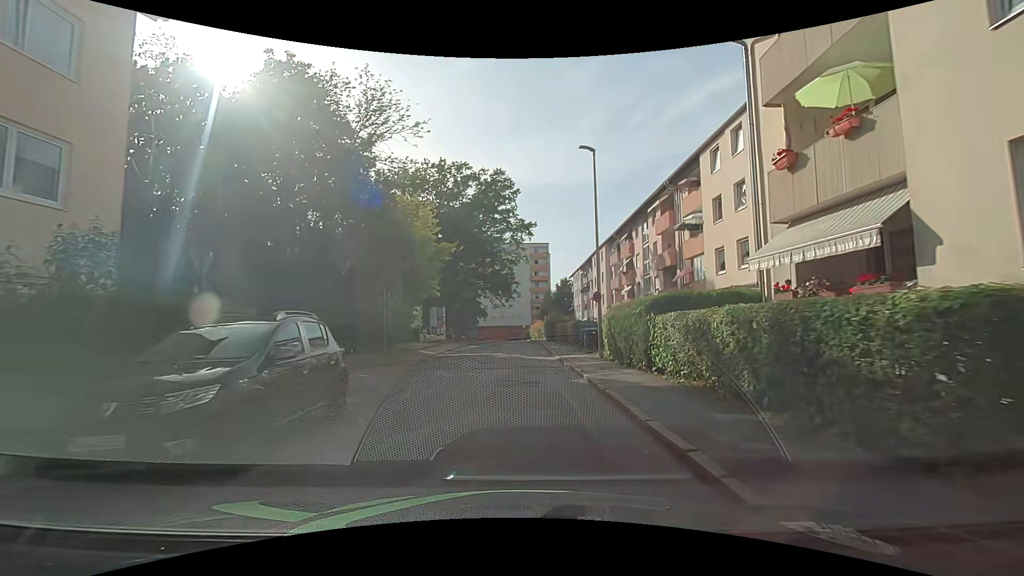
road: residential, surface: asphalt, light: Day
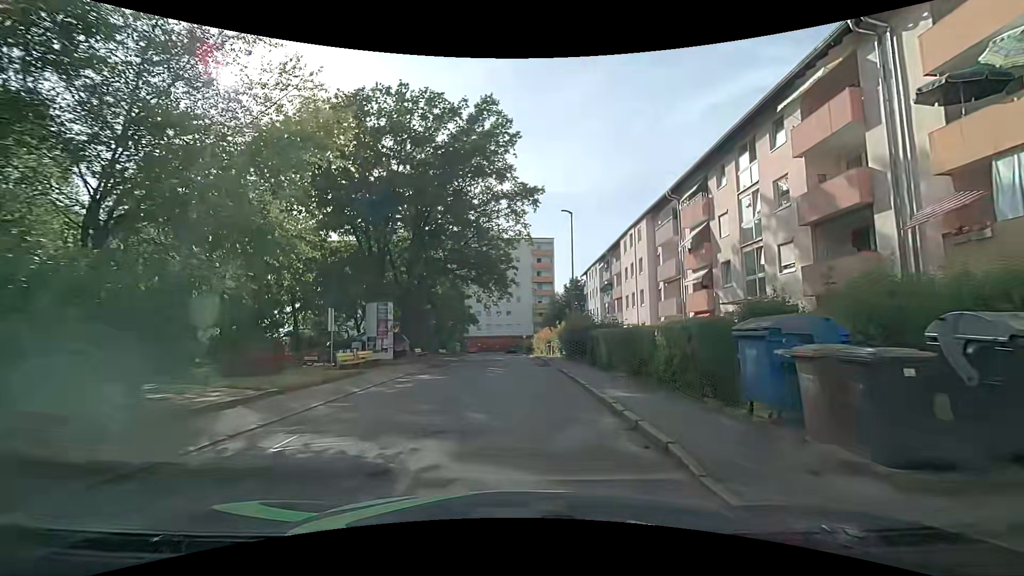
(+0.1, +19.1) m; 0°
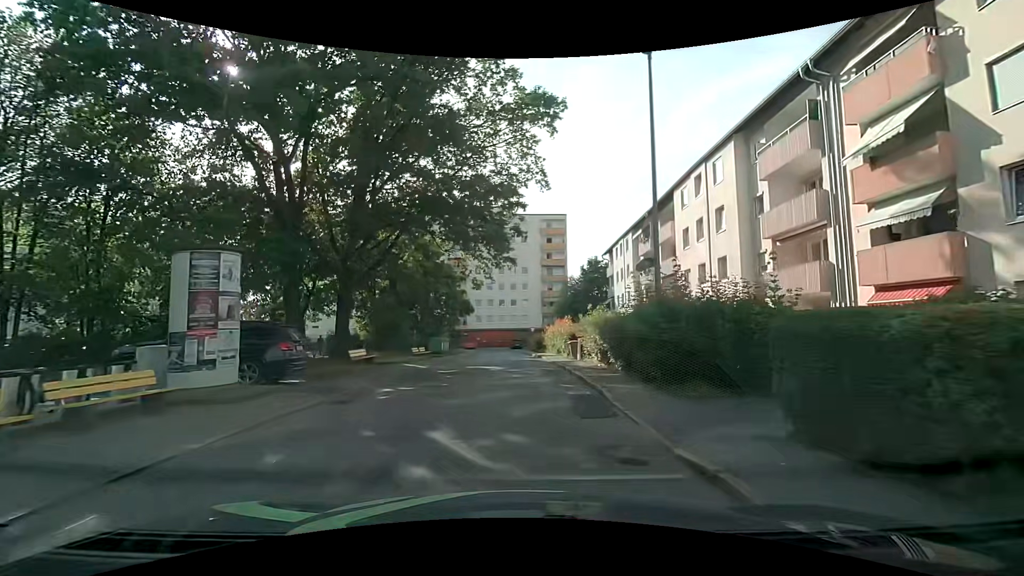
(0.0, +15.2) m; -1°
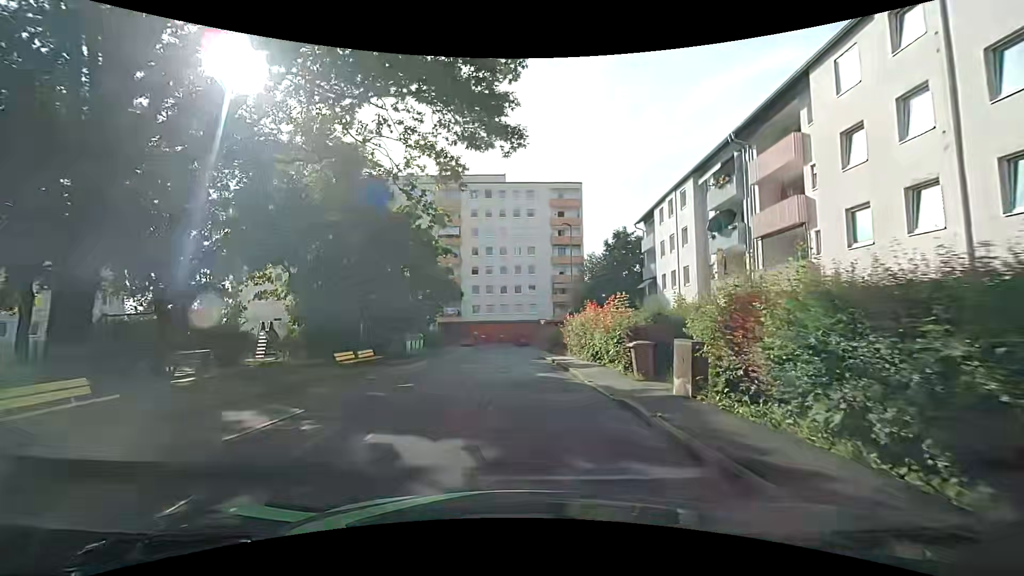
(0.0, +15.3) m; -1°
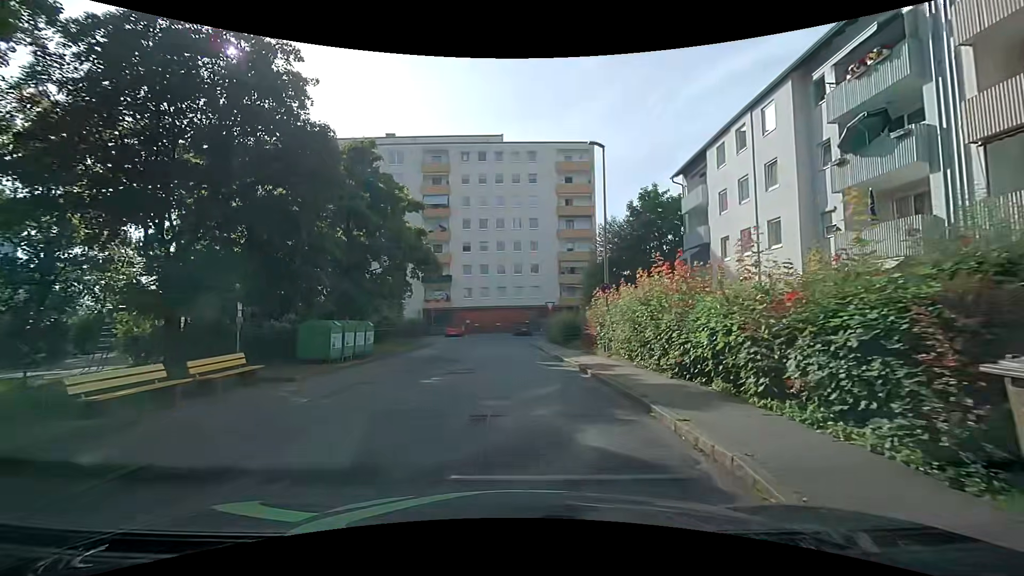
(+0.2, +11.4) m; 0°
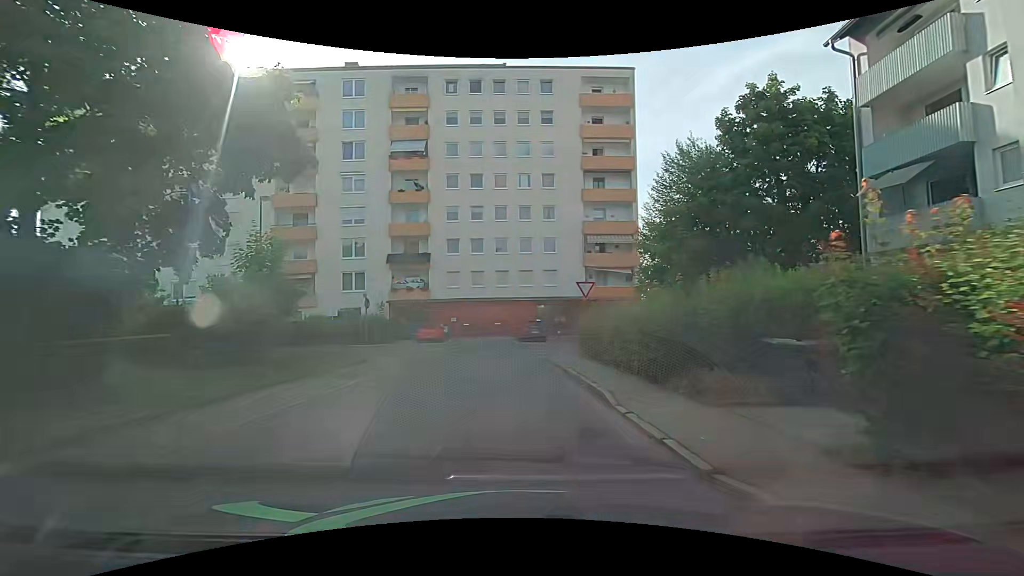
(+0.2, +17.9) m; +1°
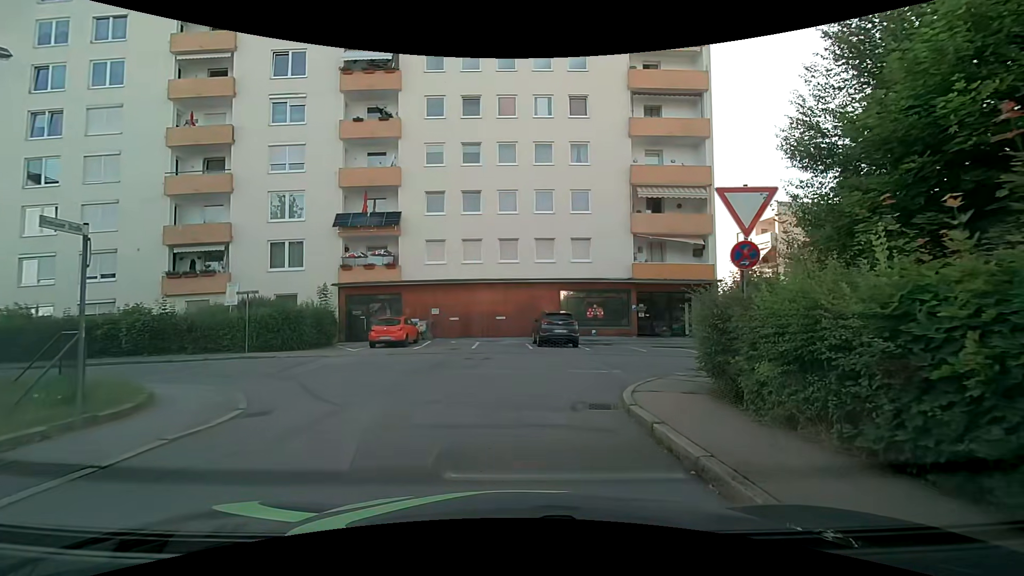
(-0.4, +13.5) m; -4°
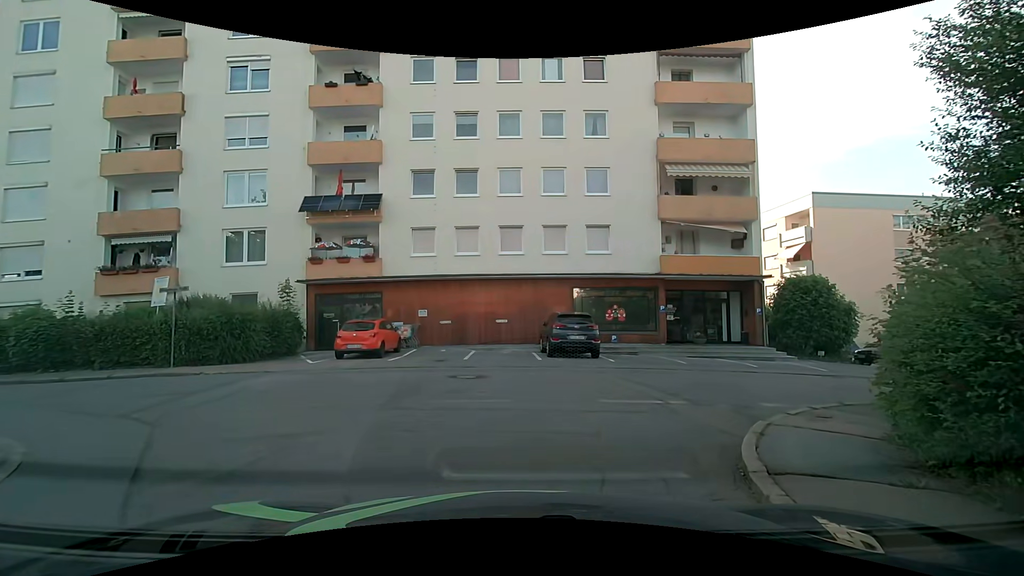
(+0.1, +4.6) m; +2°
